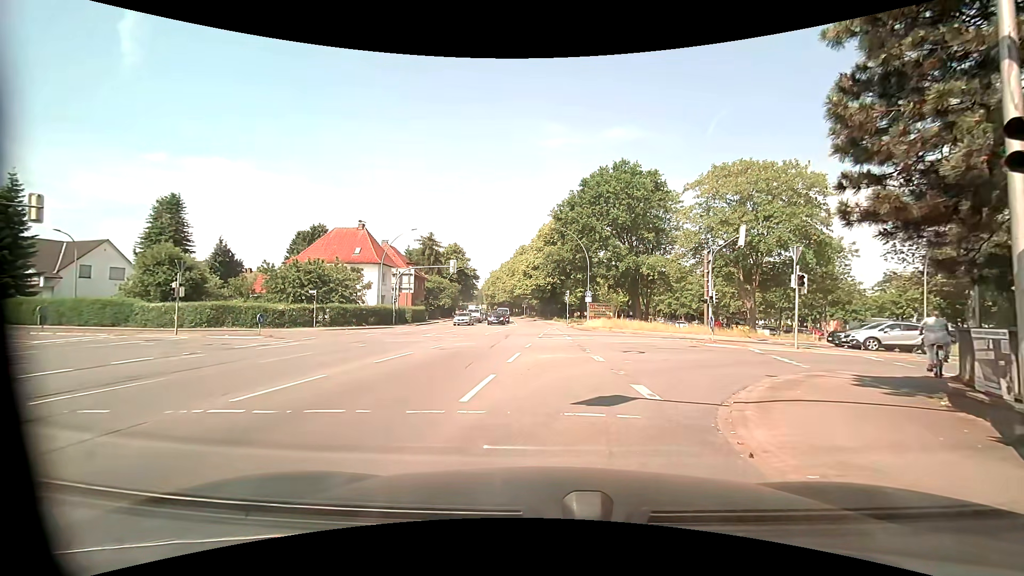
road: primary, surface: asphalt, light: Day
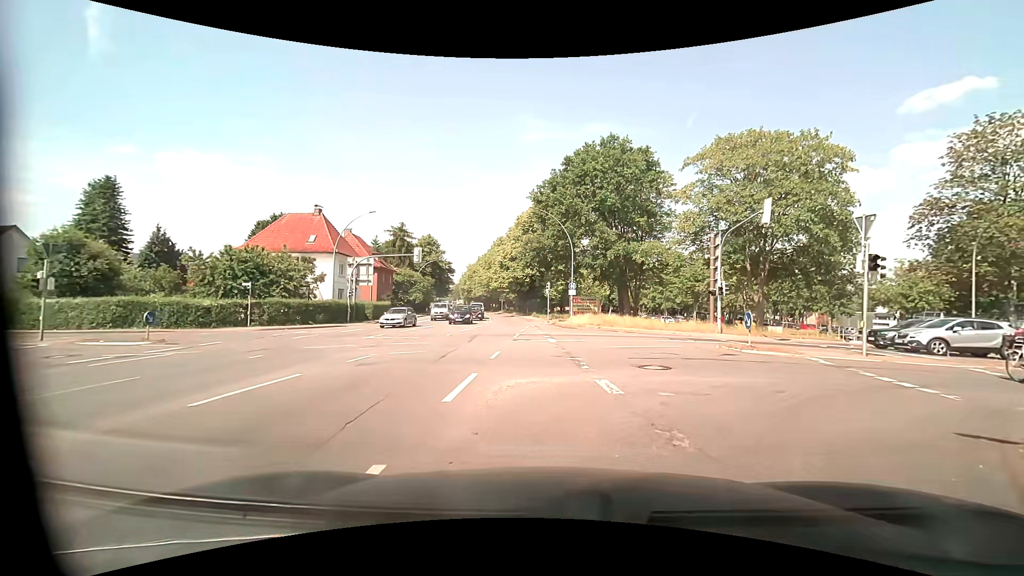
(-0.2, +6.6) m; 0°
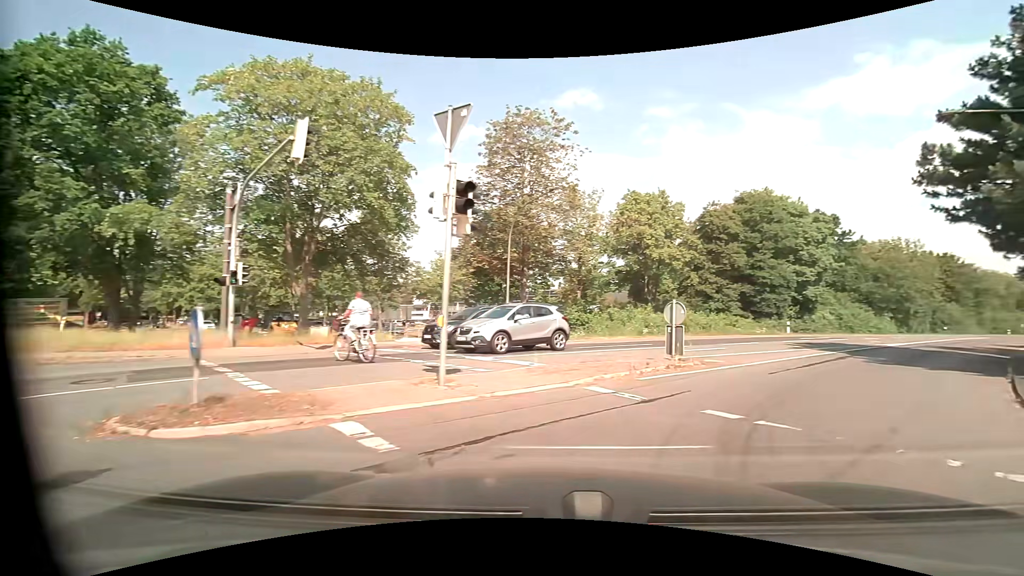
(+3.8, +10.8) m; +44°
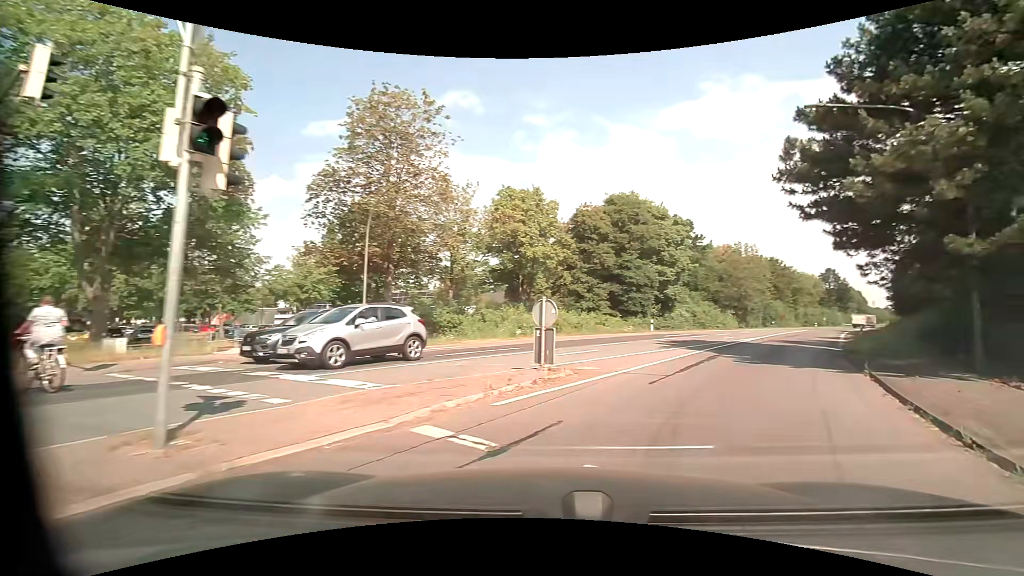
(+0.4, +2.9) m; +15°
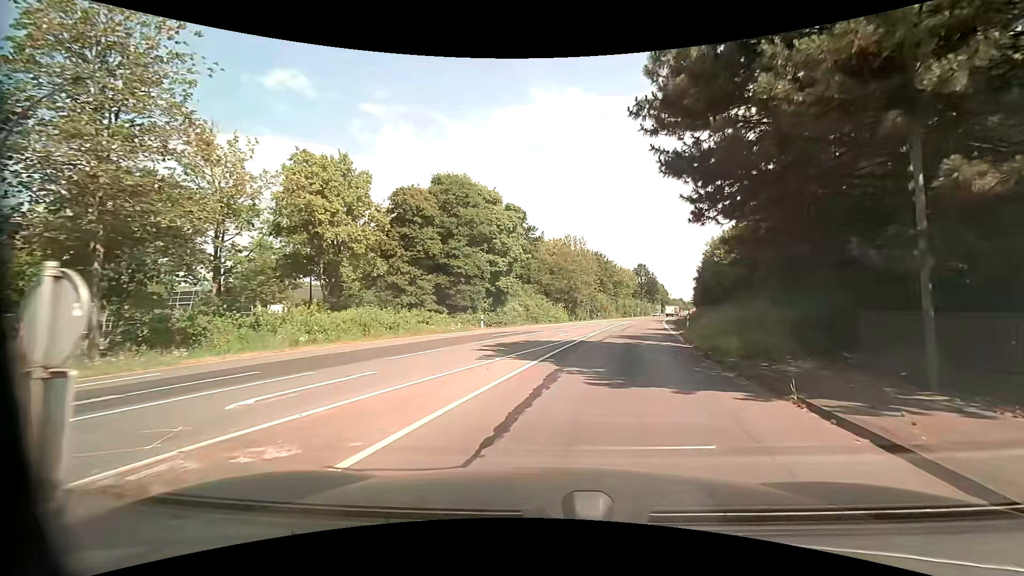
(+1.5, +7.3) m; +19°
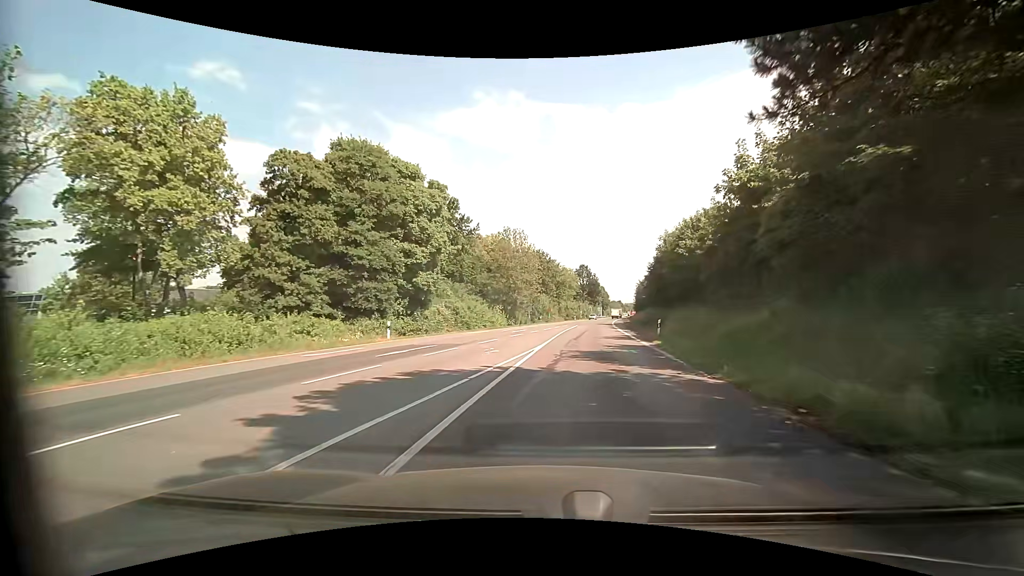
(+0.6, +9.8) m; +6°
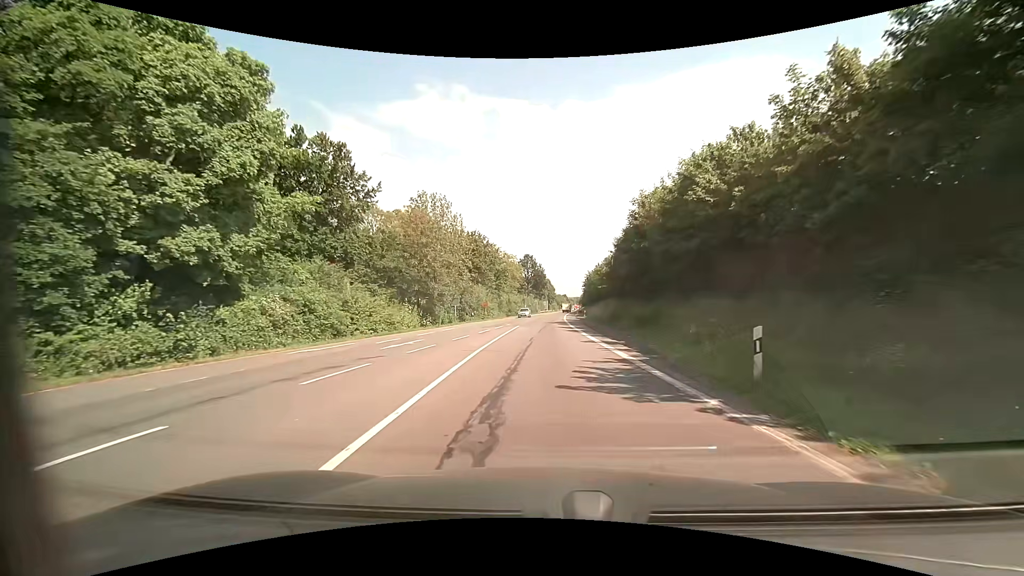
(+1.4, +18.7) m; +7°
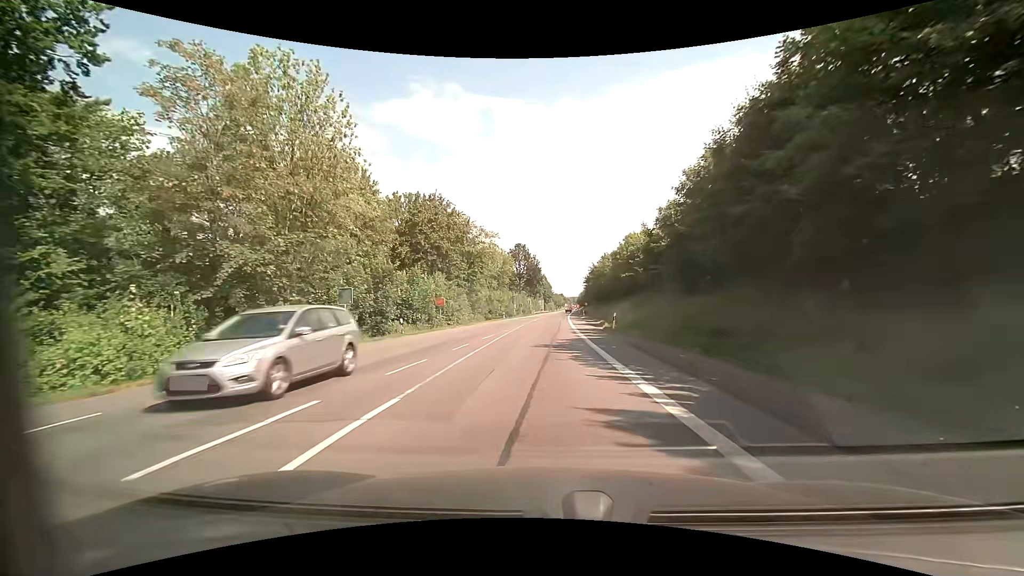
(+0.2, +28.9) m; +1°
(0, +10) (0, +20) (0, +30) (0, +40) (+1, +50) (+1, +60) (+1, +70) (+1, +80) (+2, +90) (+2, +100) m
